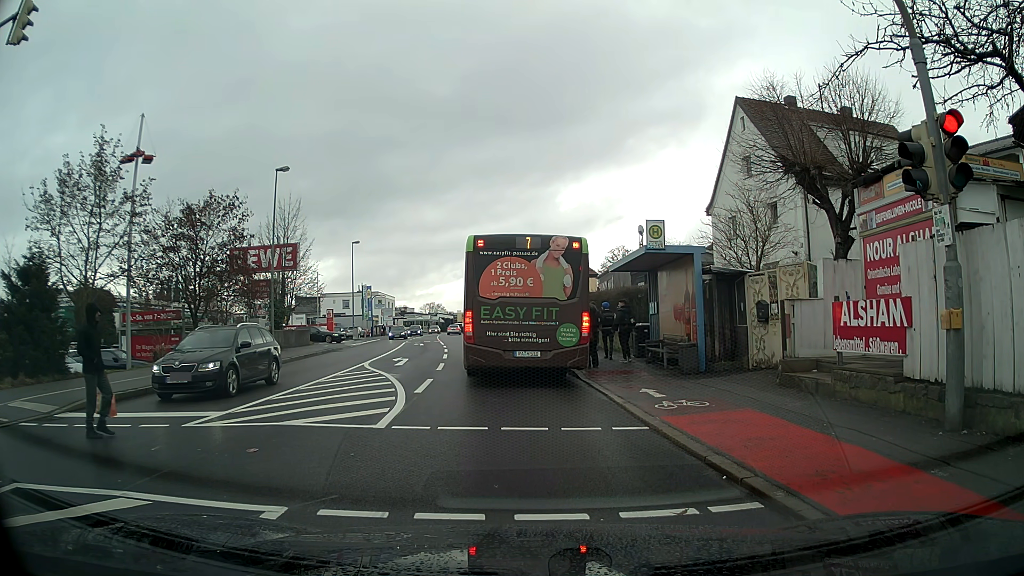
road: tertiary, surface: asphalt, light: Day
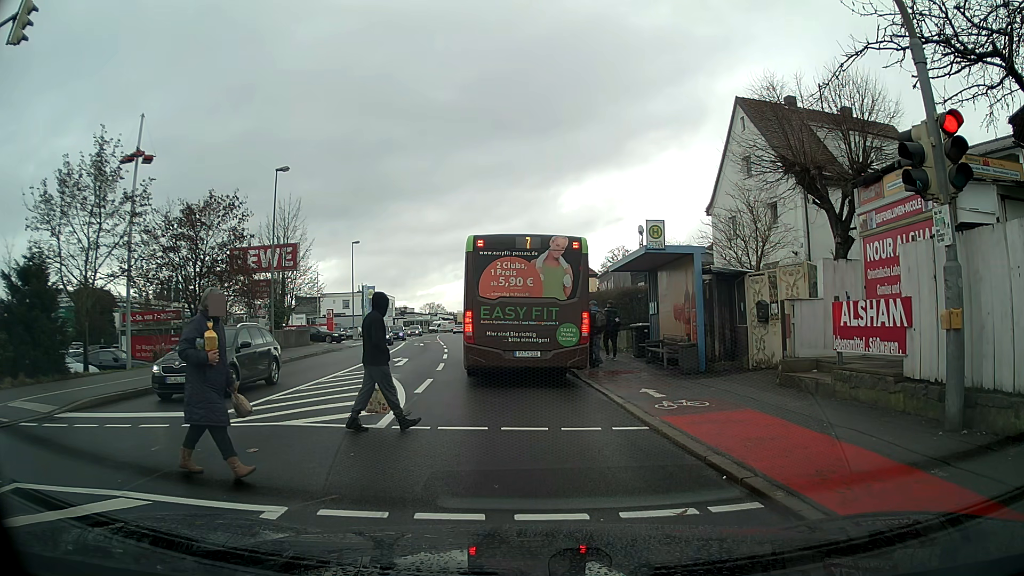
(0.0, 0.0) m; 0°
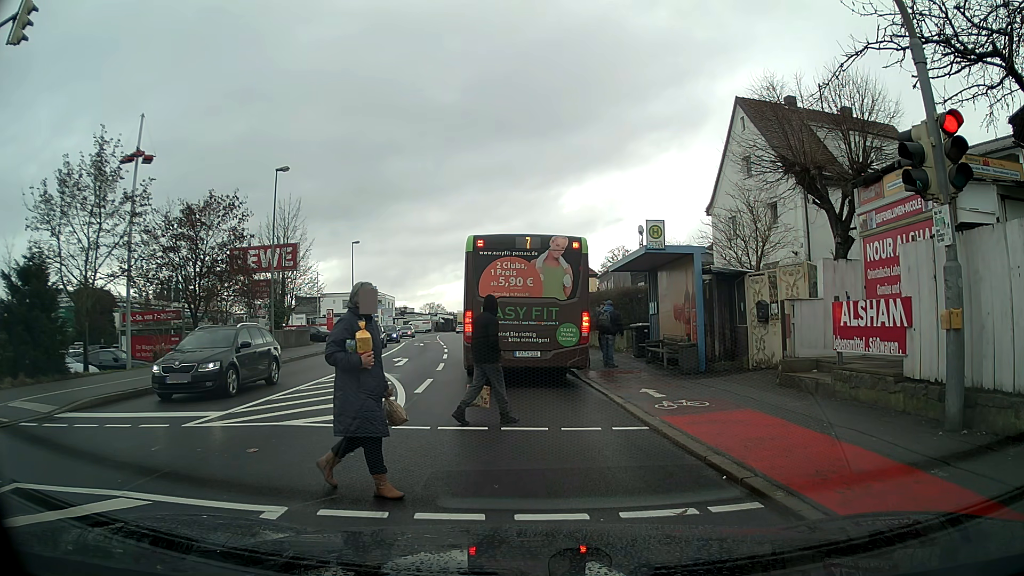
(0.0, 0.0) m; 0°
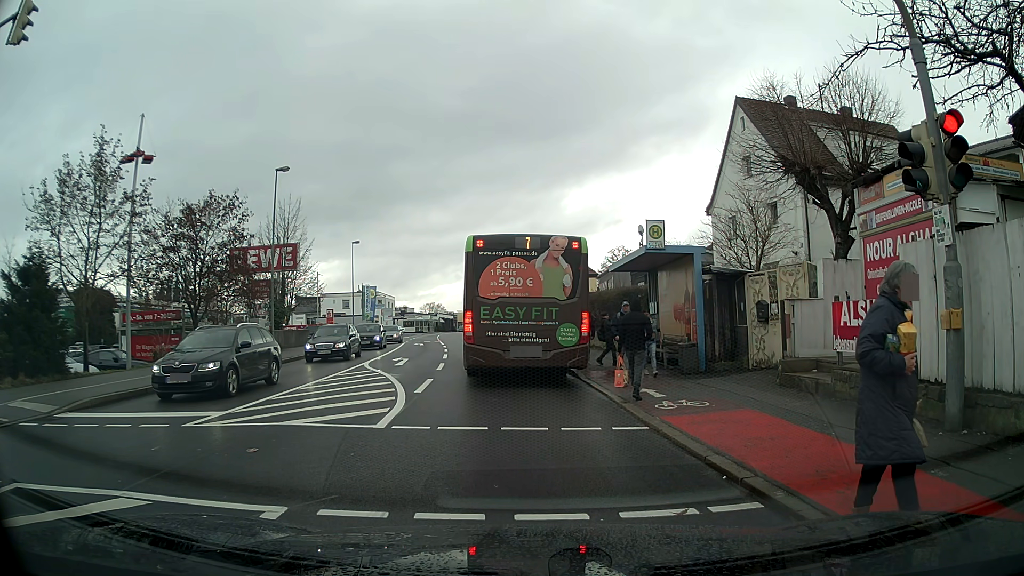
(0.0, 0.0) m; 0°
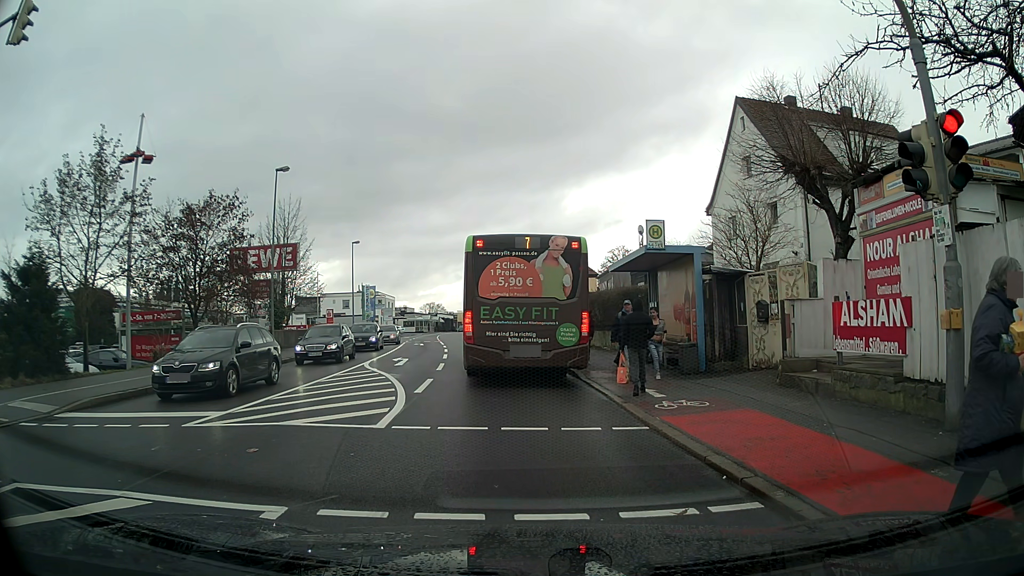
(0.0, 0.0) m; 0°
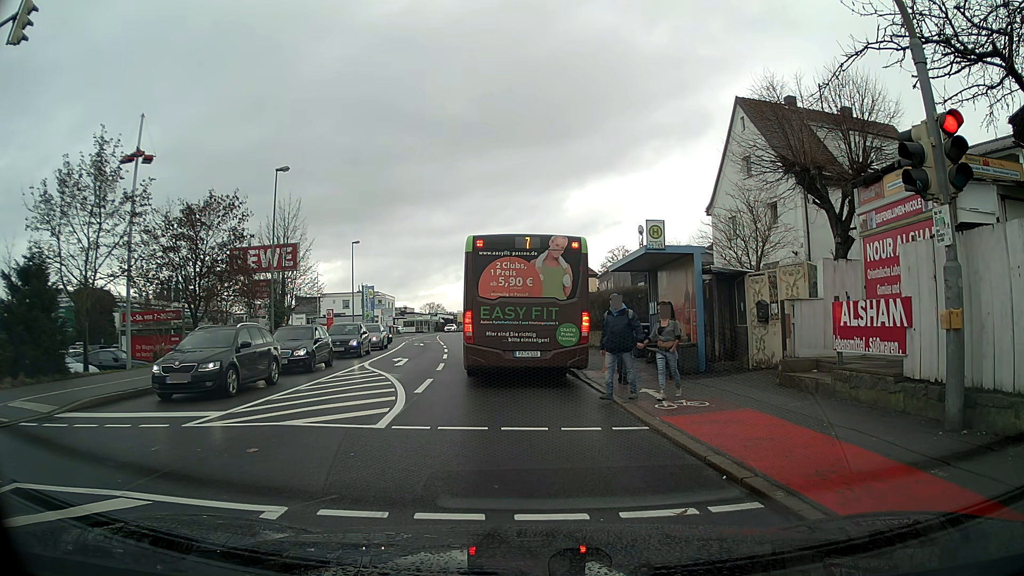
(0.0, 0.0) m; 0°
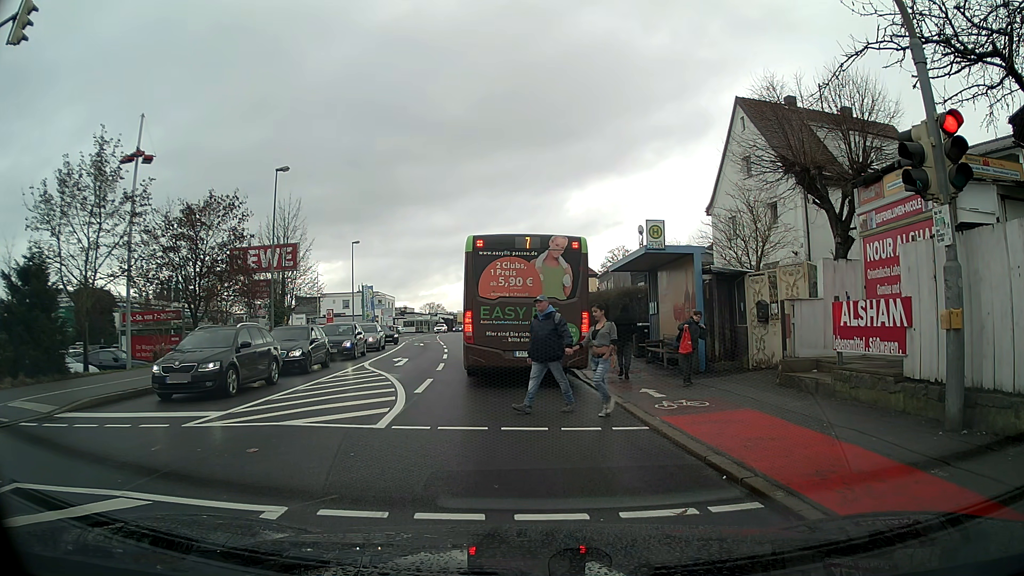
(0.0, 0.0) m; 0°
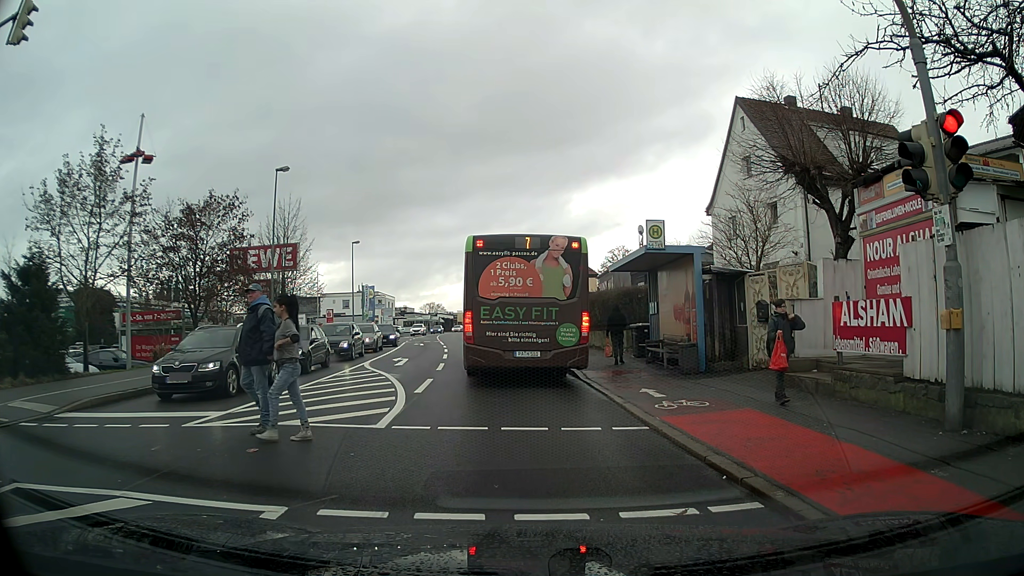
(0.0, 0.0) m; 0°
(0, +10) (-1, +20) (-3, +30) (-4, +40) (-6, +50) (-8, +59) (-9, +69) (-11, +79) (-12, +89) (-13, +99) m
